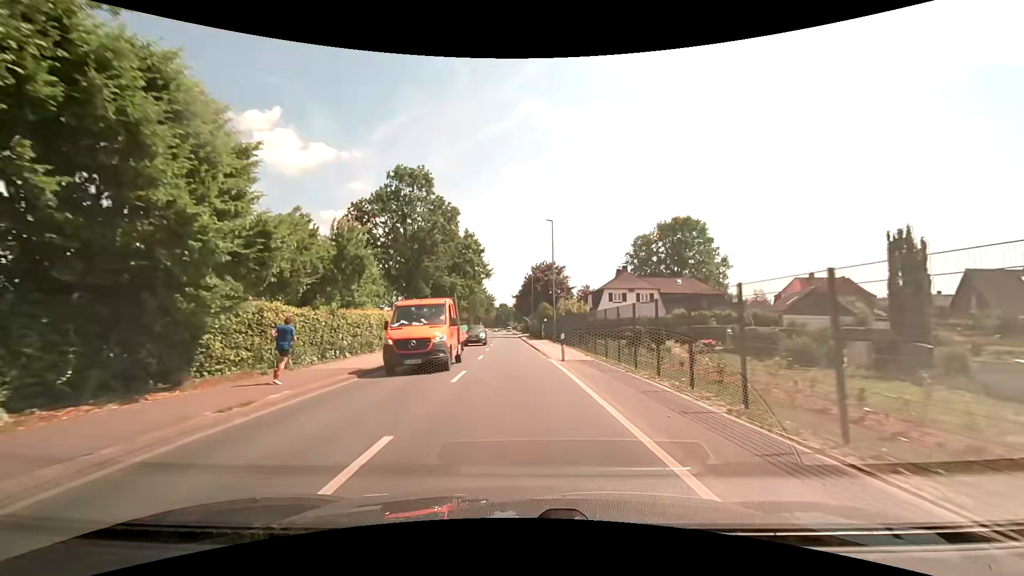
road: secondary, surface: asphalt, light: Day
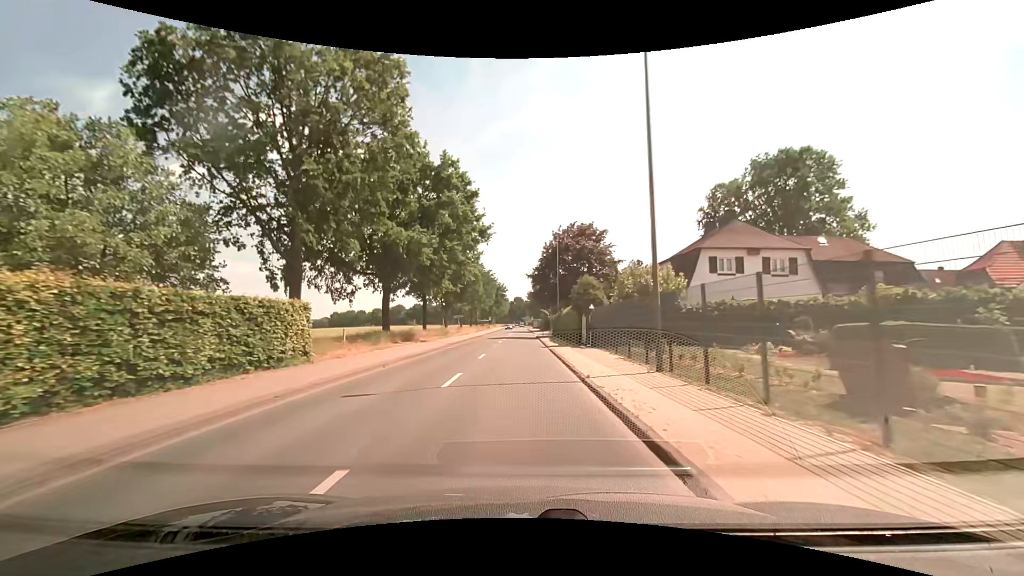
(-0.5, +28.5) m; -2°
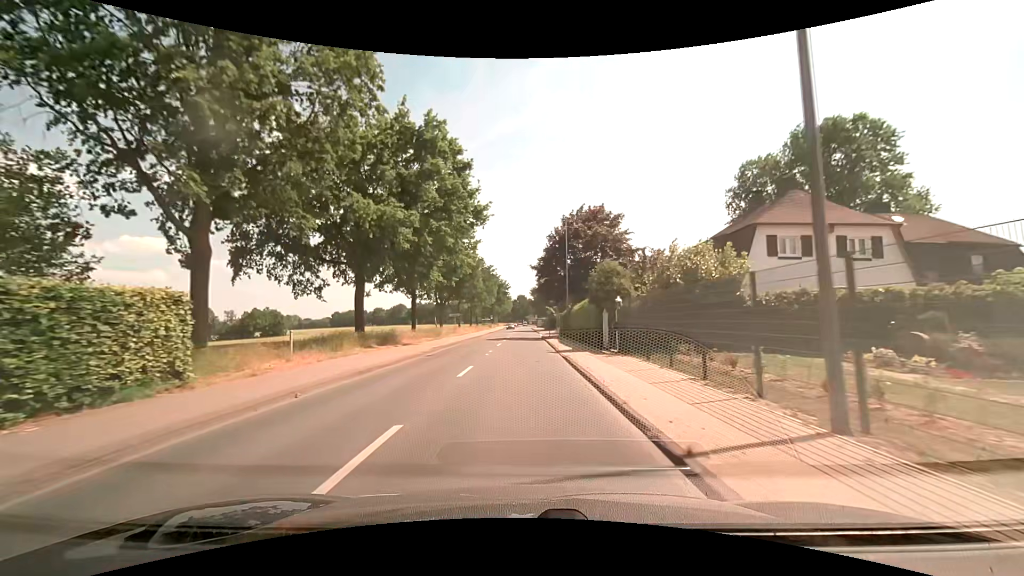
(0.0, +7.1) m; 0°
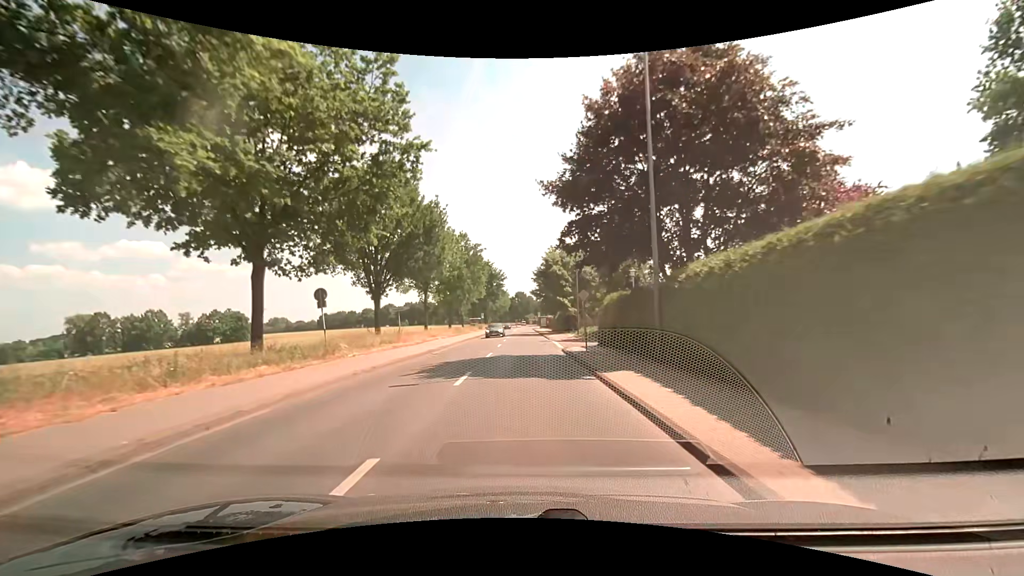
(-0.1, +28.6) m; 0°
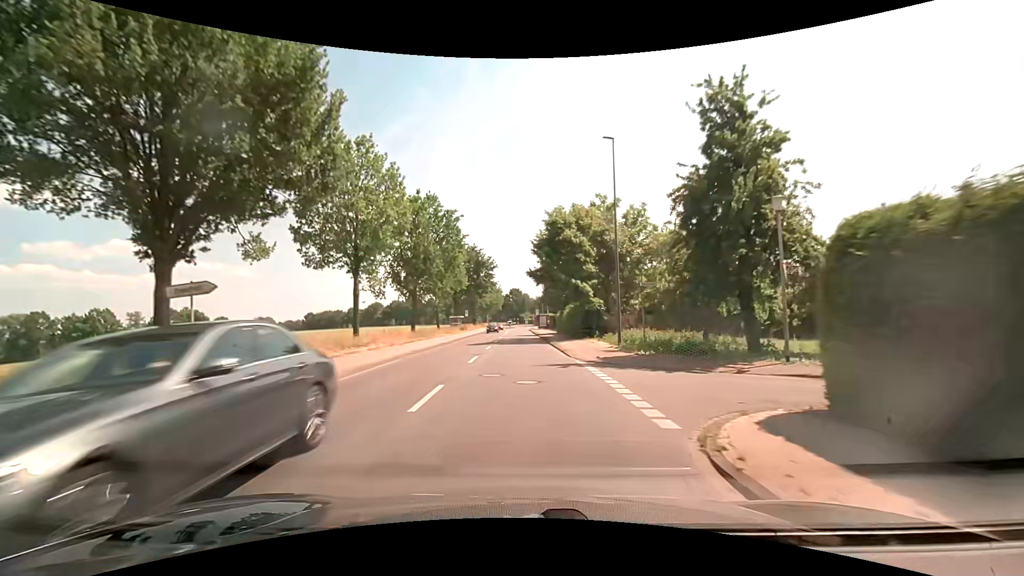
(0.0, +21.5) m; 0°
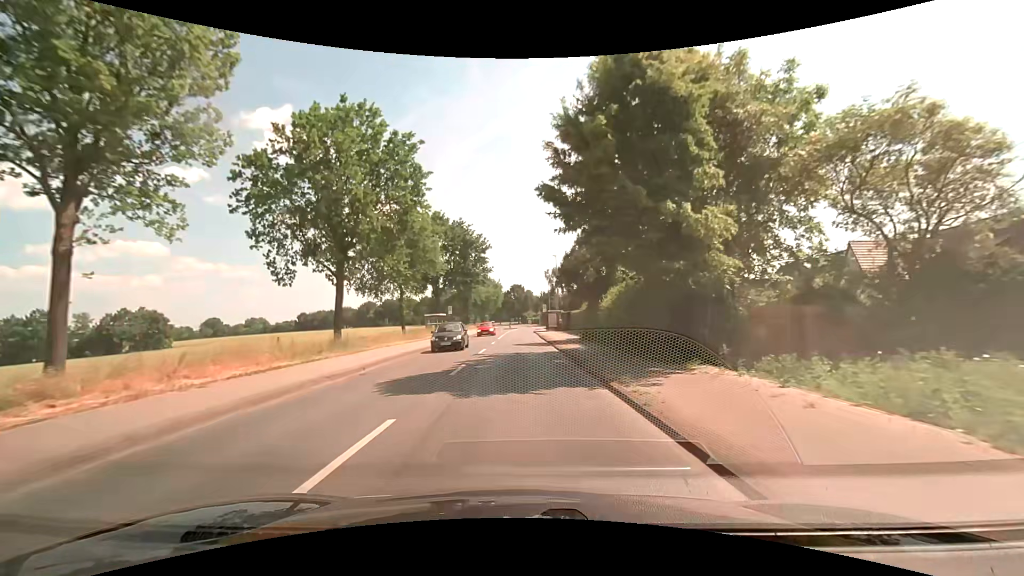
(+0.1, +21.6) m; 0°
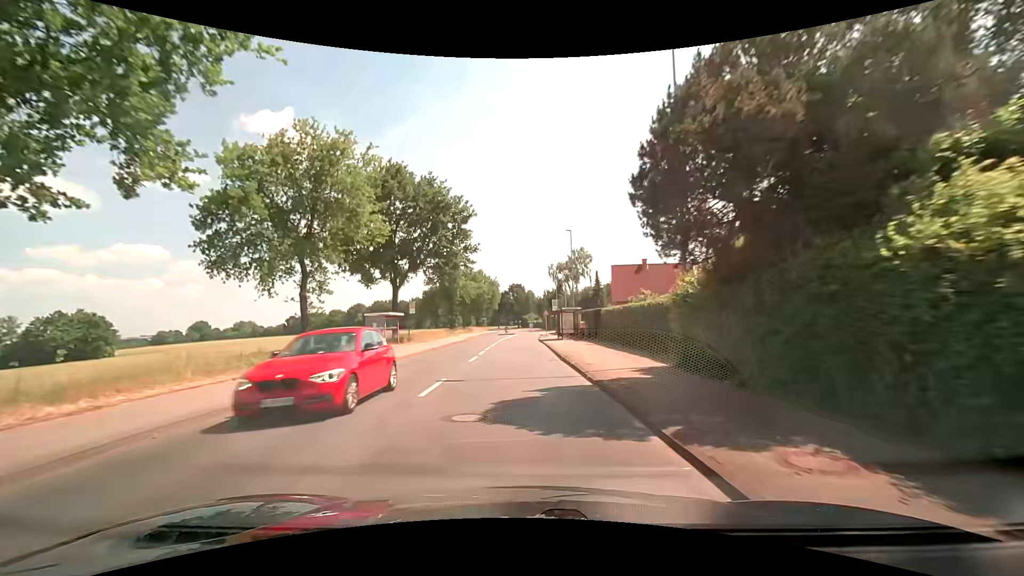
(0.0, +21.7) m; 0°
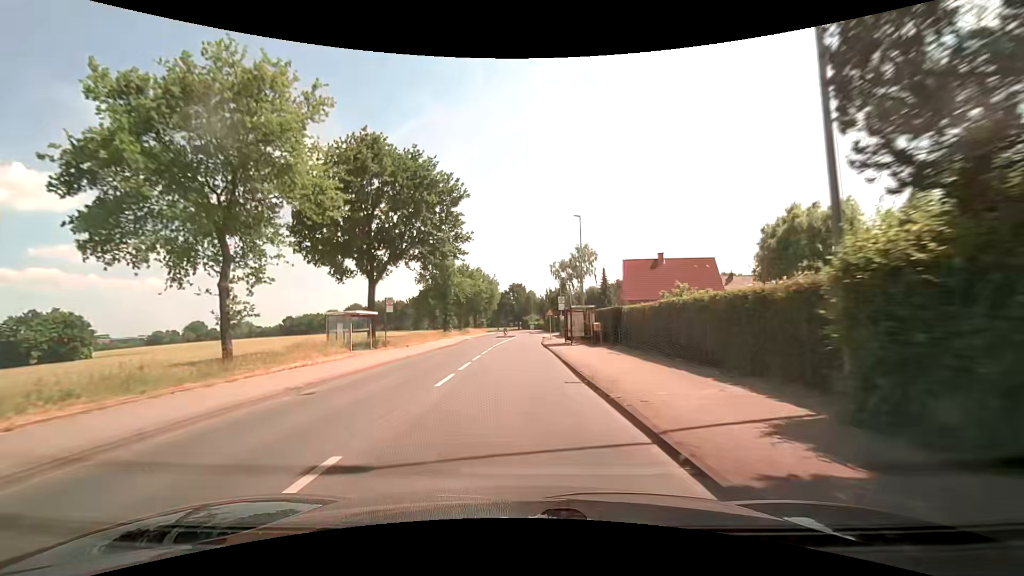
(0.0, +7.2) m; 0°
